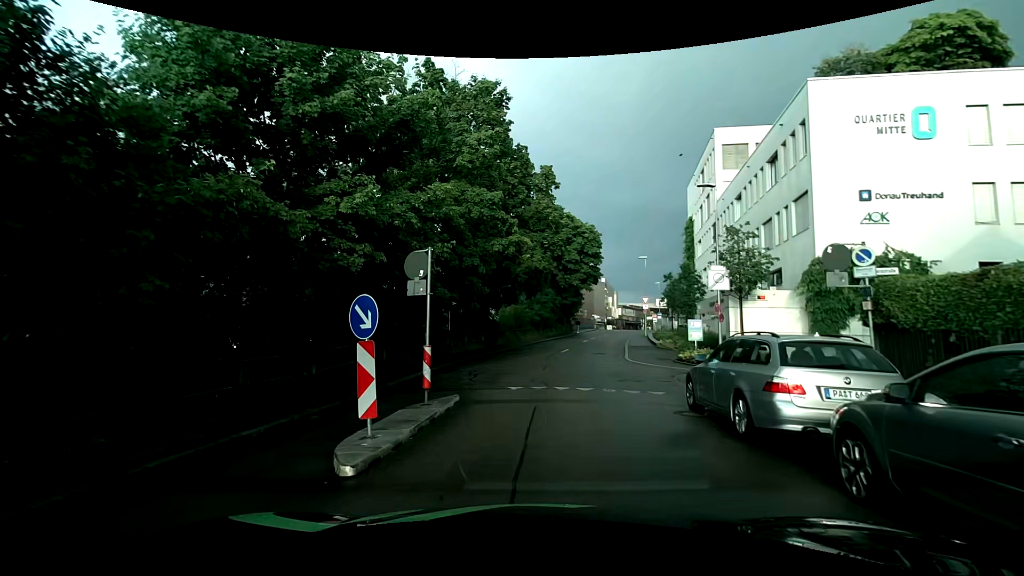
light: Day
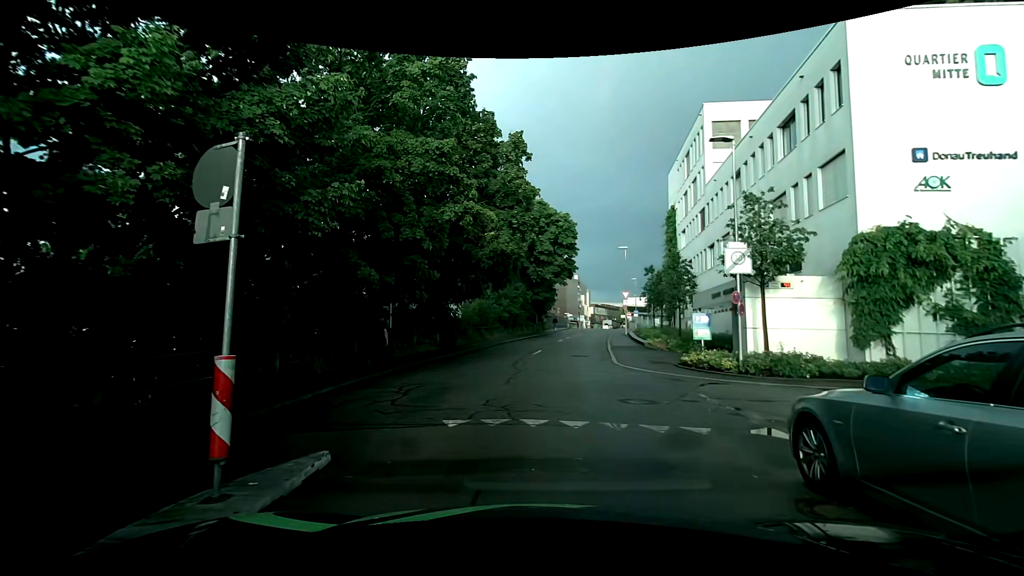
(+0.2, +5.4) m; +4°
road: residential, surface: asphalt
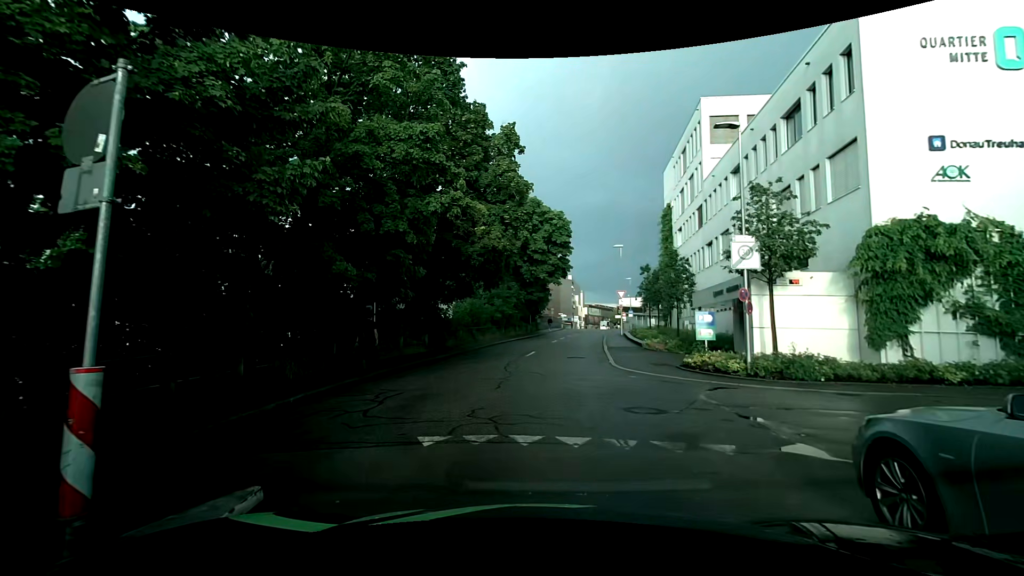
(0.0, +1.2) m; +3°
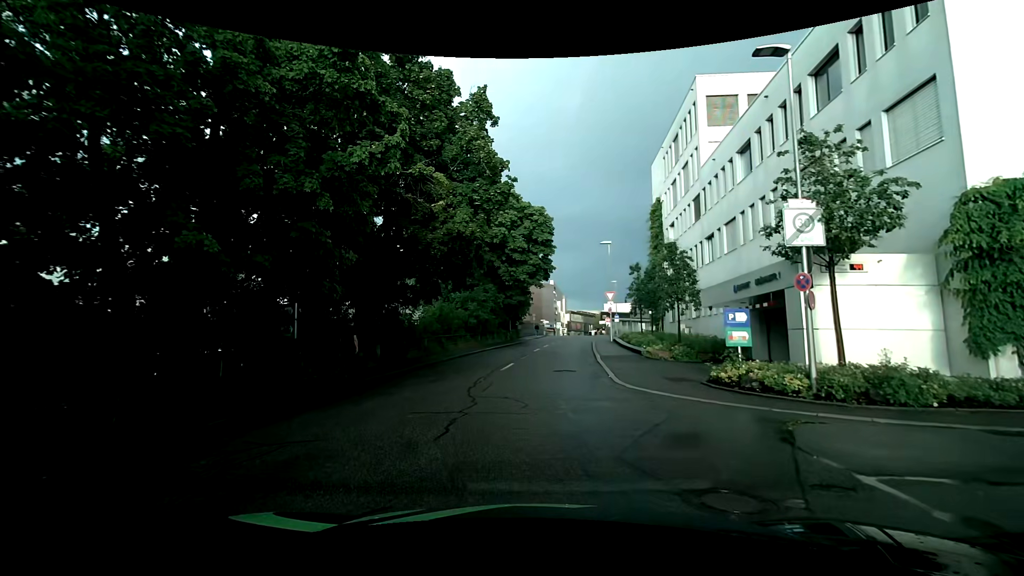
(0.0, +4.6) m; +3°
